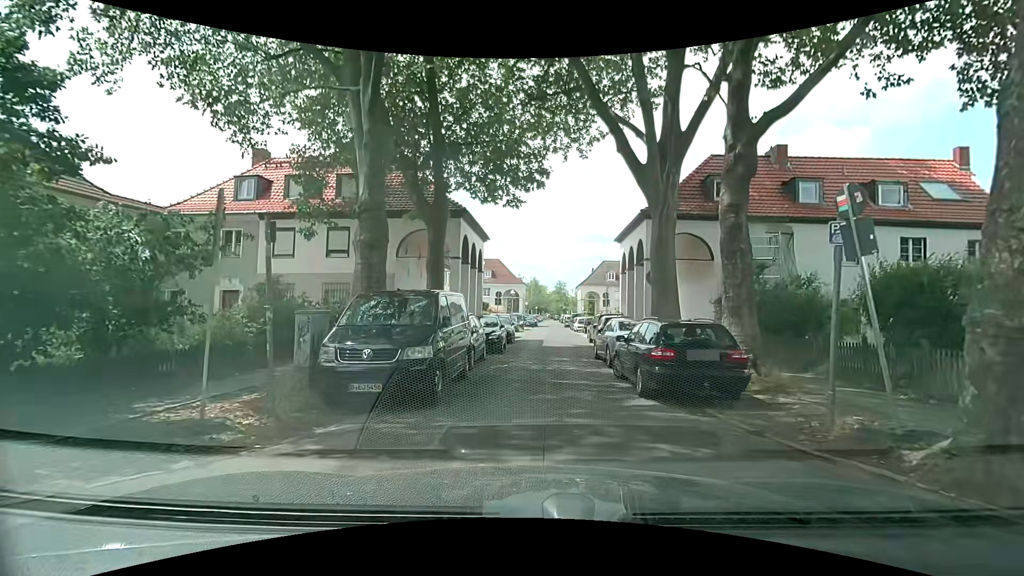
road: residential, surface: asphalt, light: Day
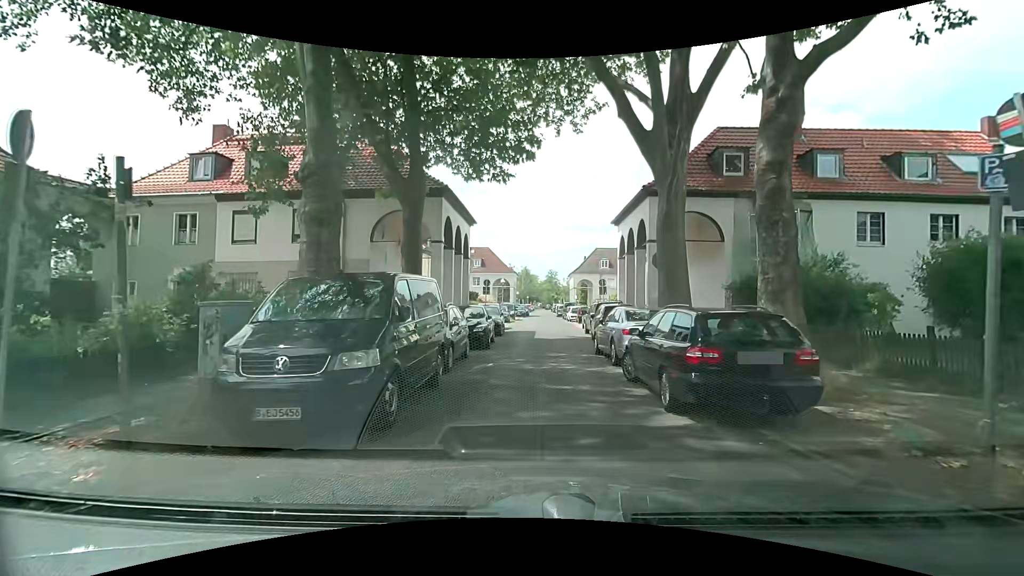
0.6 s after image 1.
(+0.1, +2.3) m; +1°
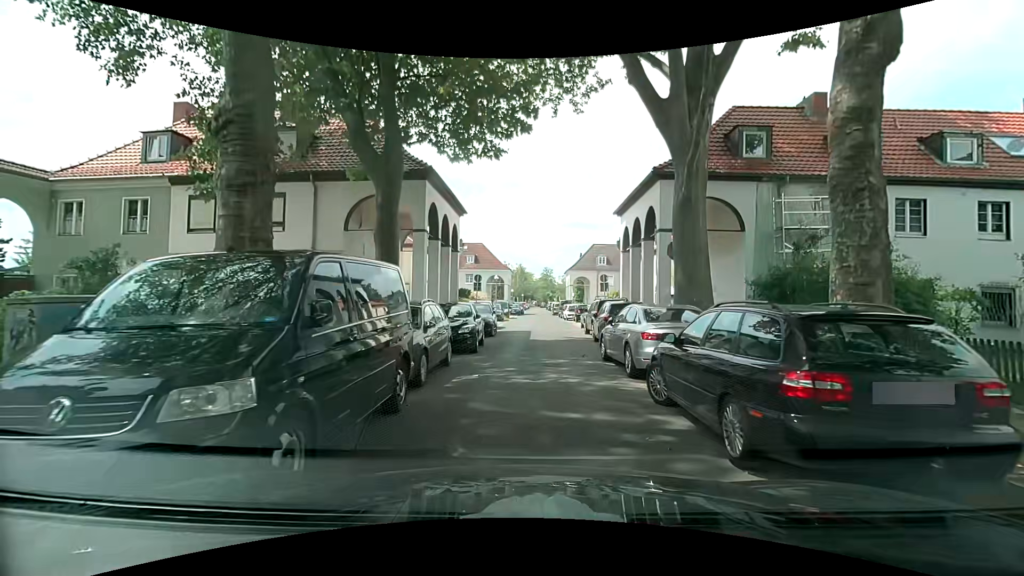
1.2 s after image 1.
(0.0, +2.4) m; +2°
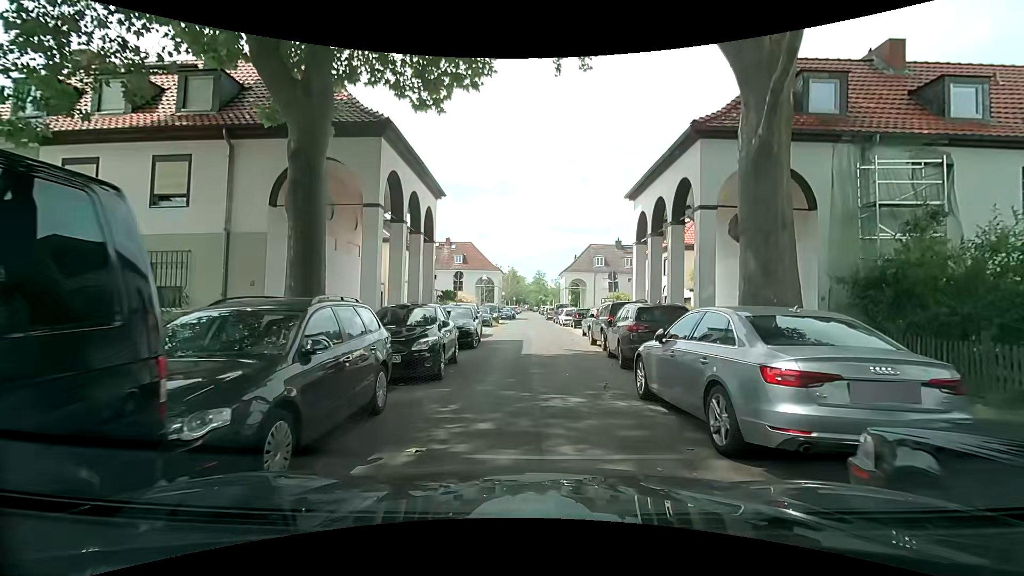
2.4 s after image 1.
(0.0, +4.8) m; +1°
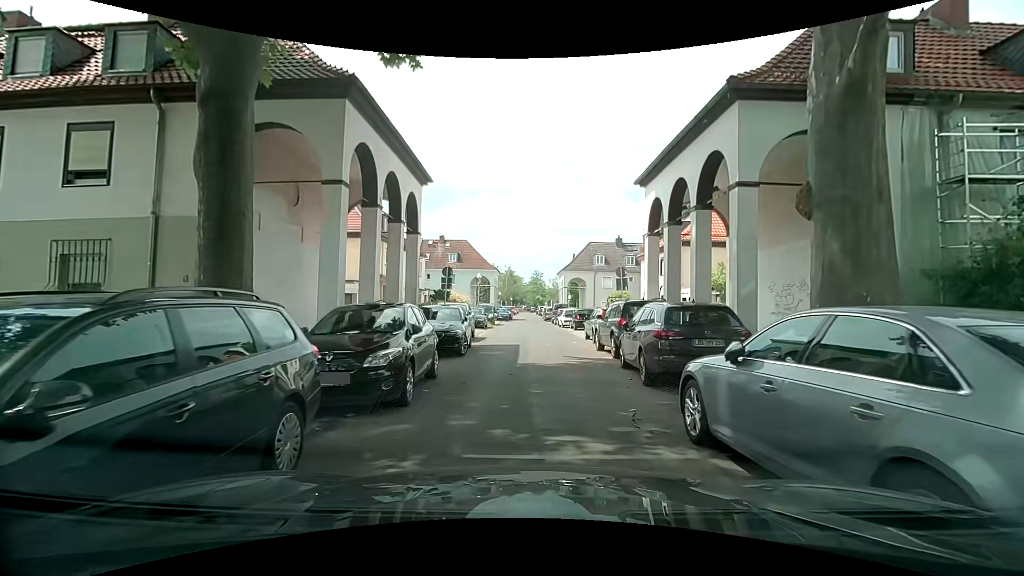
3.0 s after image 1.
(0.0, +2.5) m; +1°
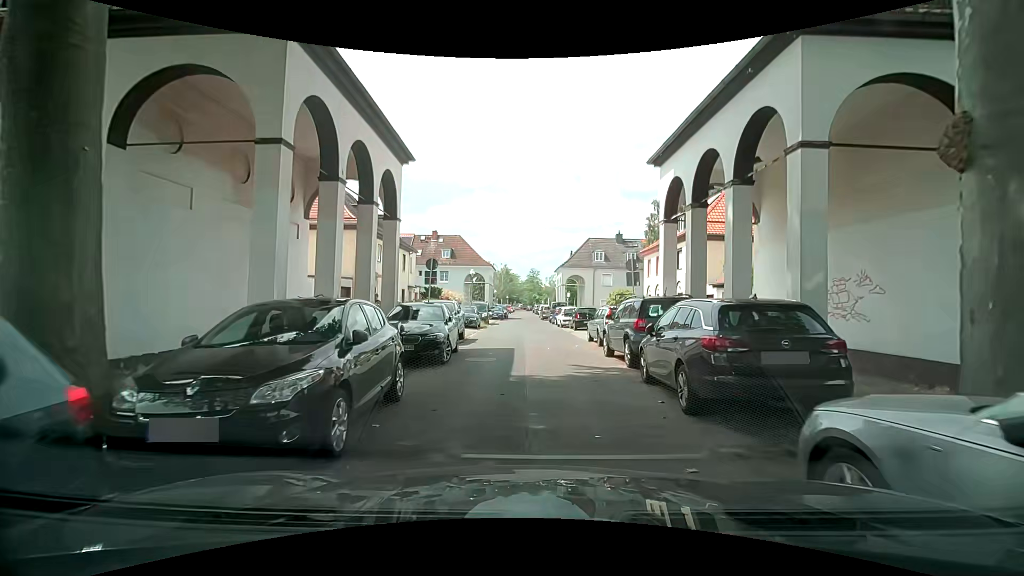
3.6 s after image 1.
(-0.1, +2.5) m; -1°
